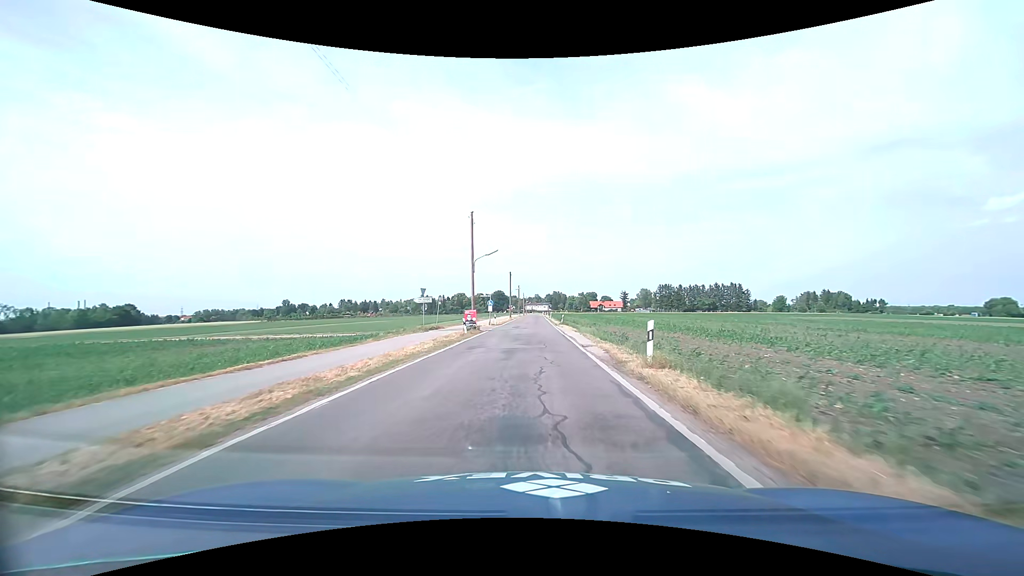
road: tertiary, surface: asphalt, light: Day
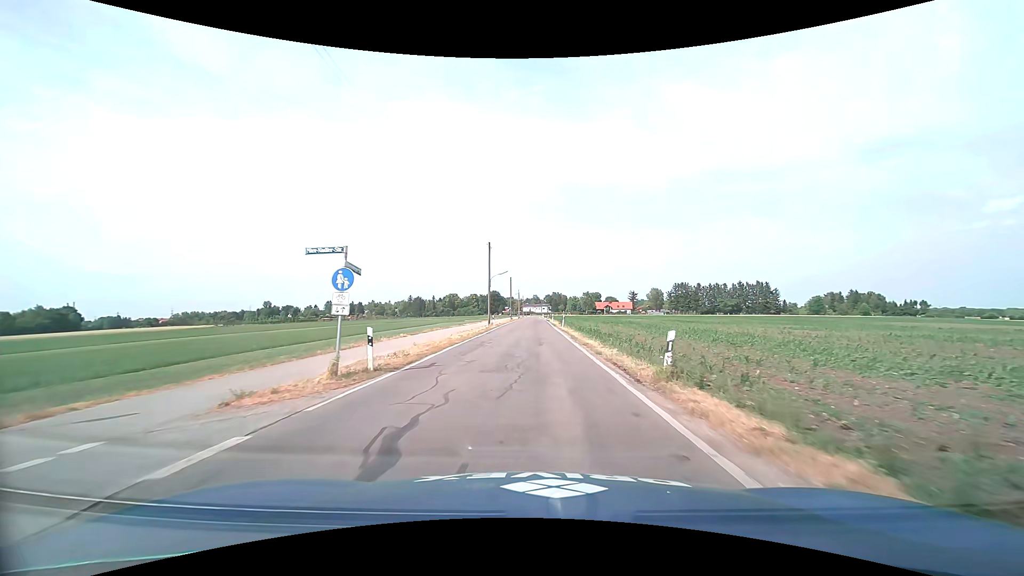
(+0.1, +40.7) m; +1°
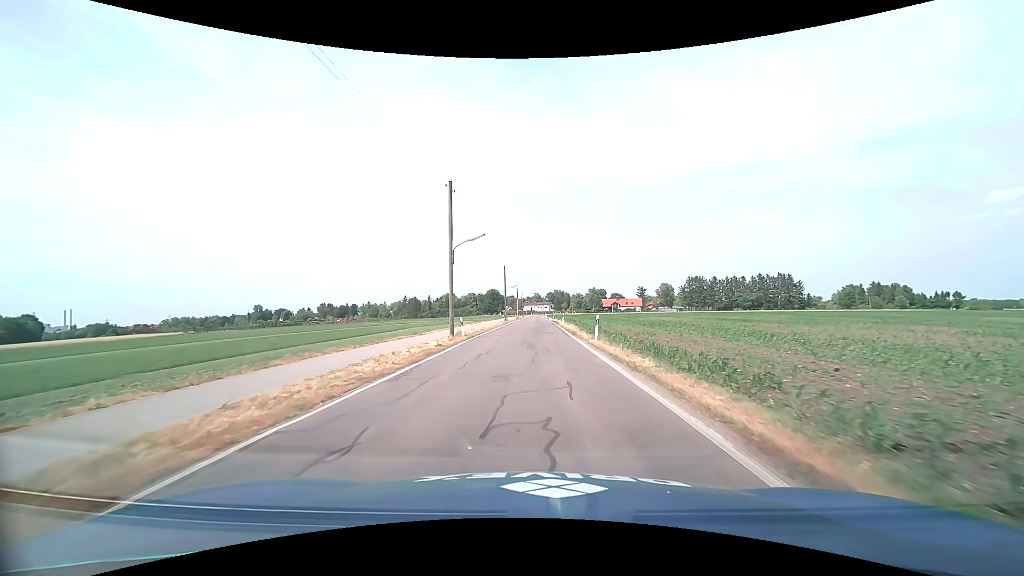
(-0.1, +23.8) m; -1°
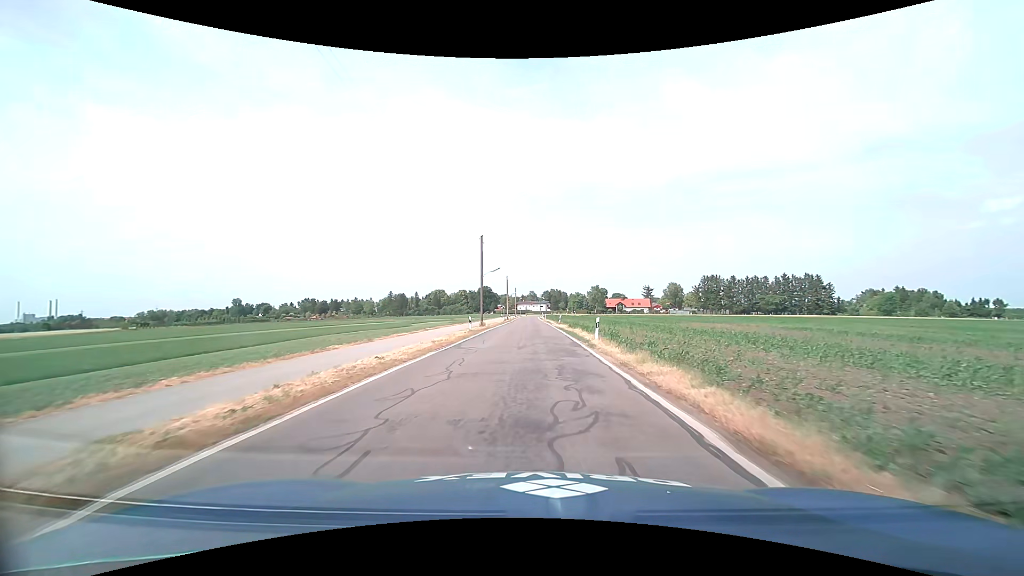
(+0.2, +30.9) m; +1°
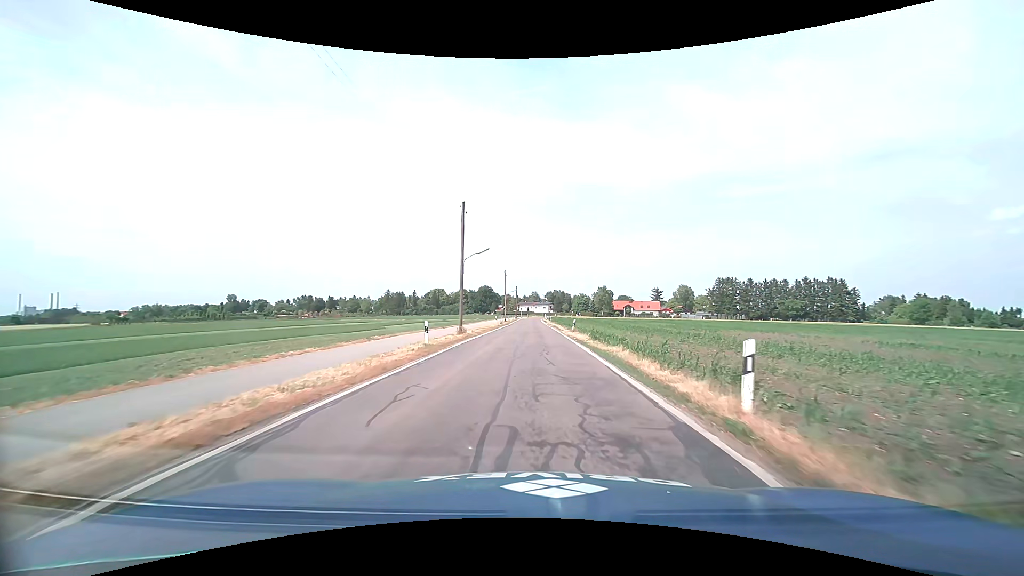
(-0.1, +15.1) m; -1°
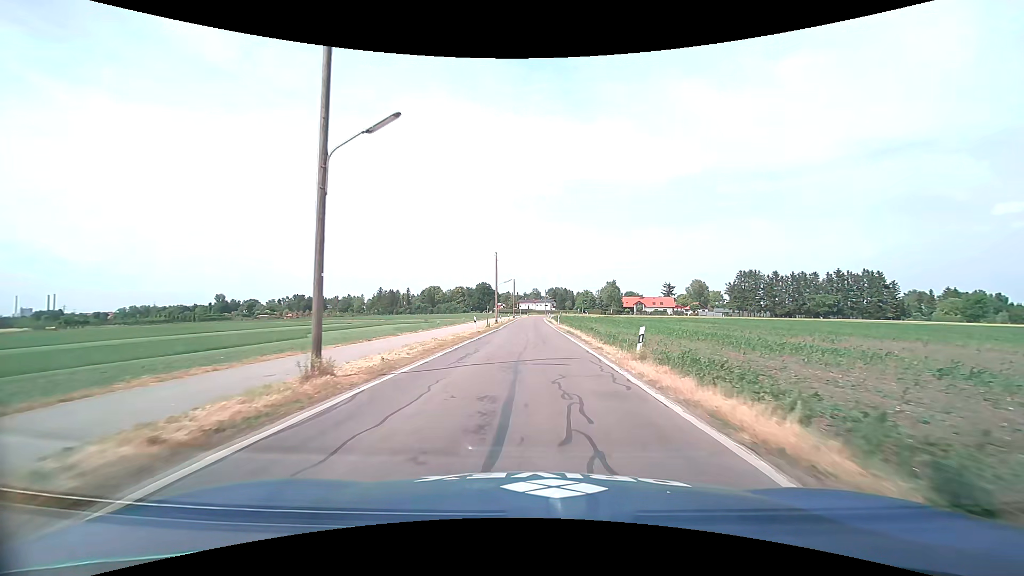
(+0.1, +22.2) m; 0°
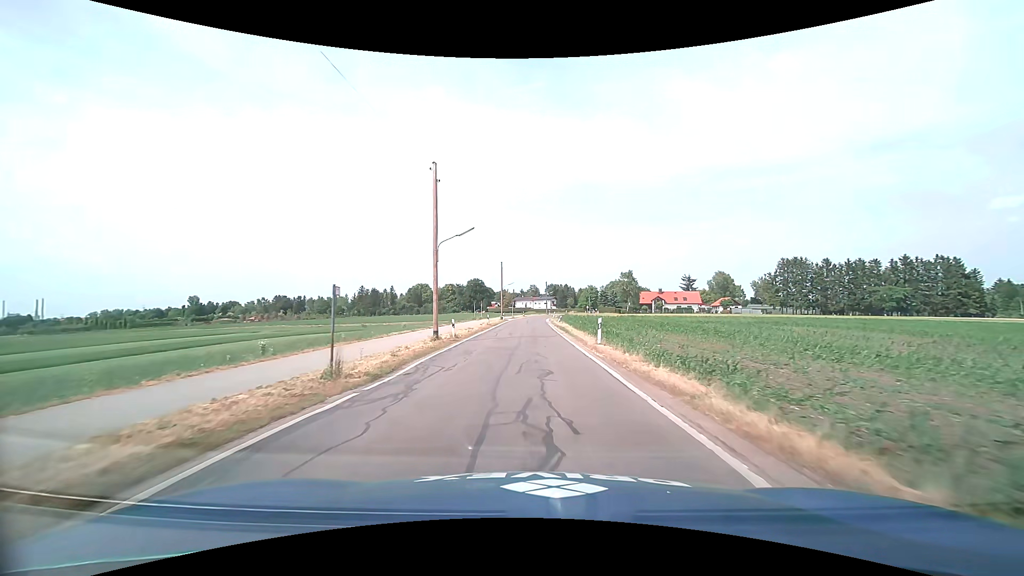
(+0.2, +36.4) m; +1°
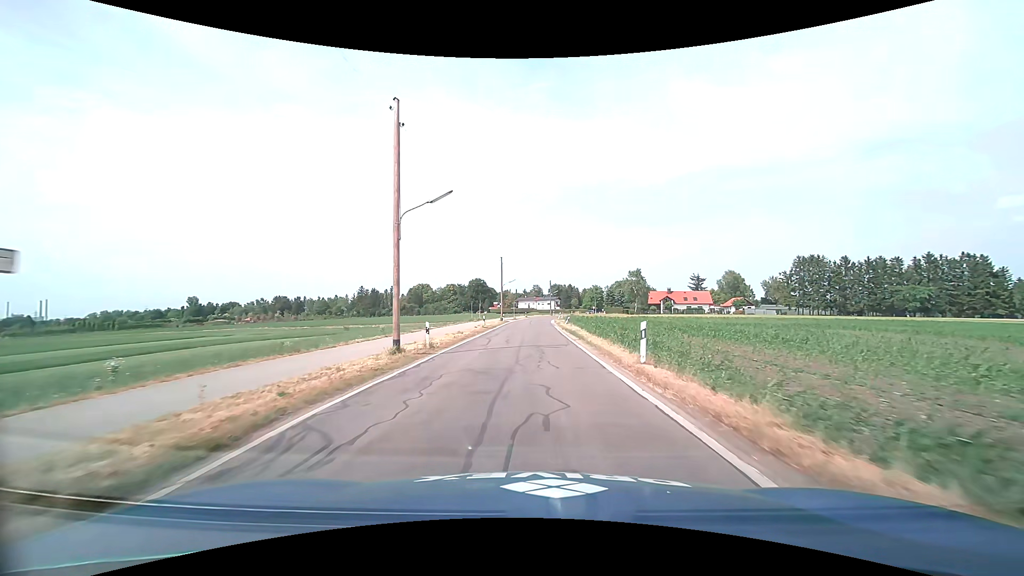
(-0.1, +7.4) m; -1°
(0, +10) (0, +20) (0, +30) (0, +40) (0, +50) (+1, +60) (+1, +70) (+2, +80) (+3, +90) (+4, +100) m
